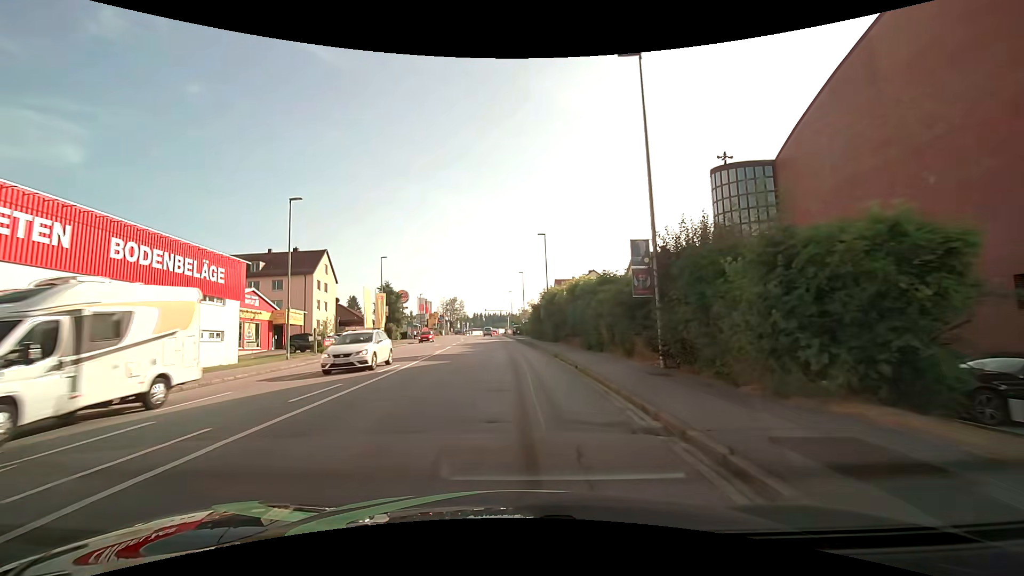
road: tertiary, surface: asphalt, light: Day
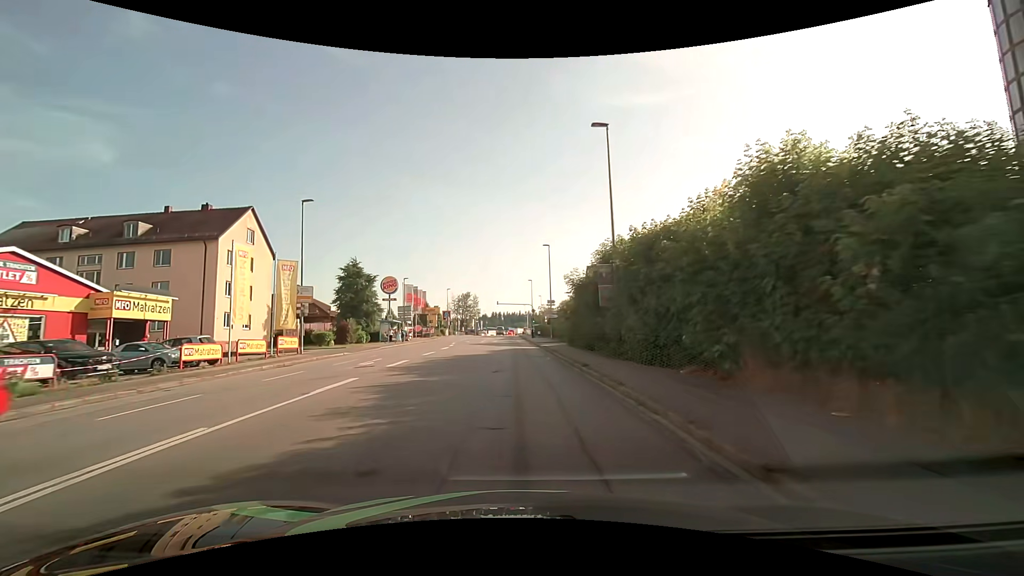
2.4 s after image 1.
(-0.6, +26.3) m; -3°
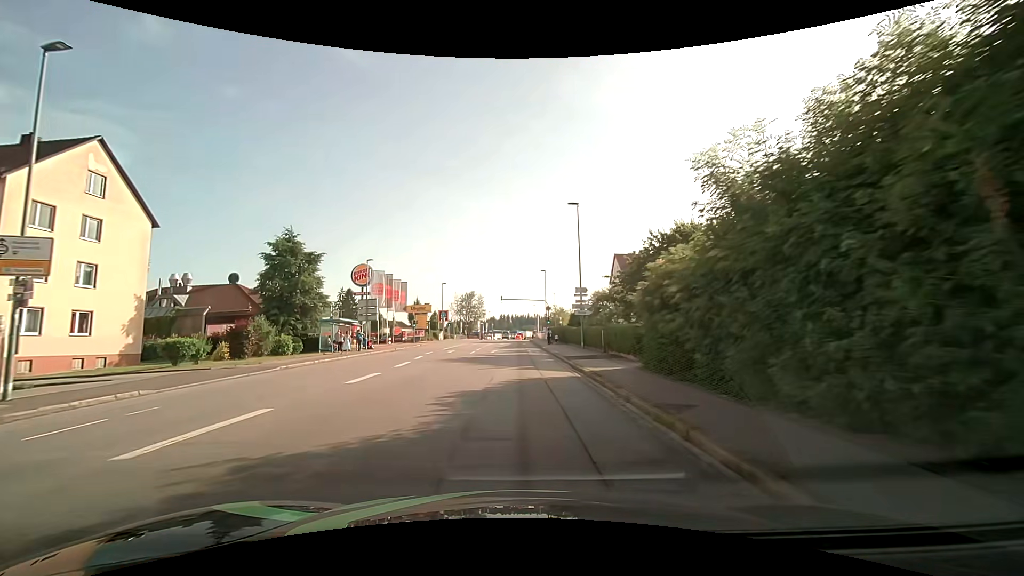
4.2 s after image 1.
(-0.2, +19.3) m; -1°
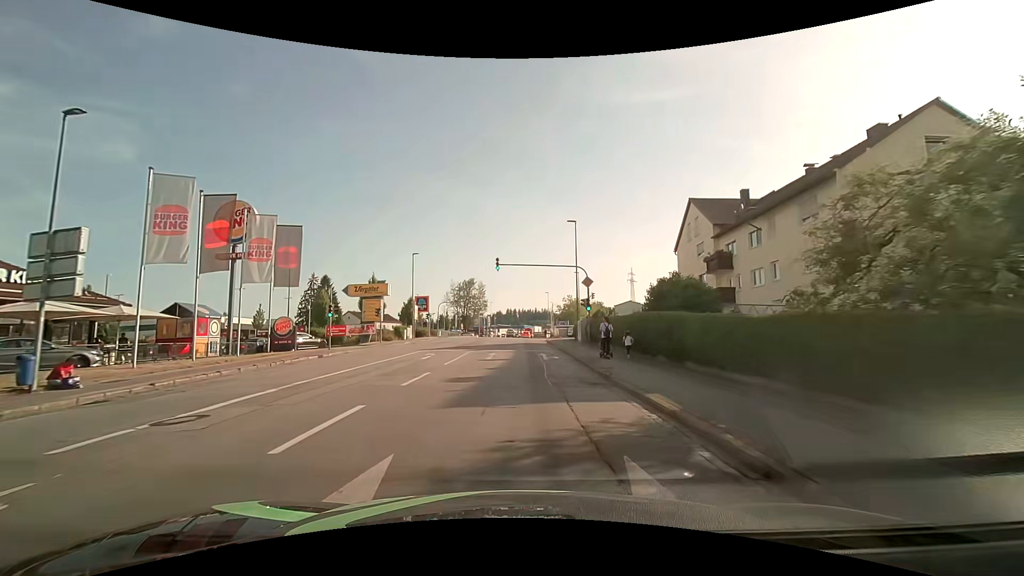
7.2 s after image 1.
(-0.3, +31.0) m; -1°
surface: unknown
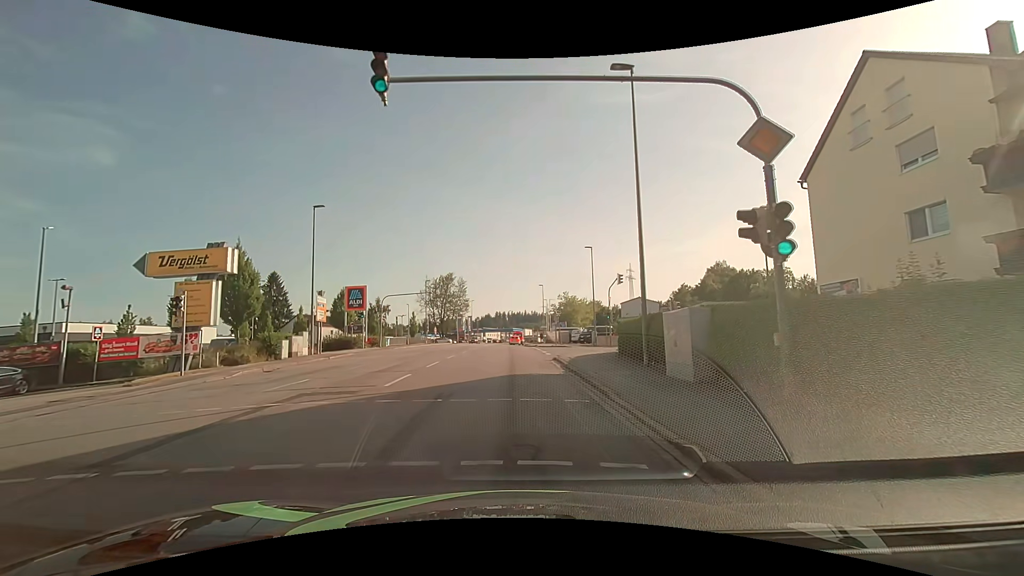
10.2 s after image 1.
(+0.8, +25.4) m; +2°
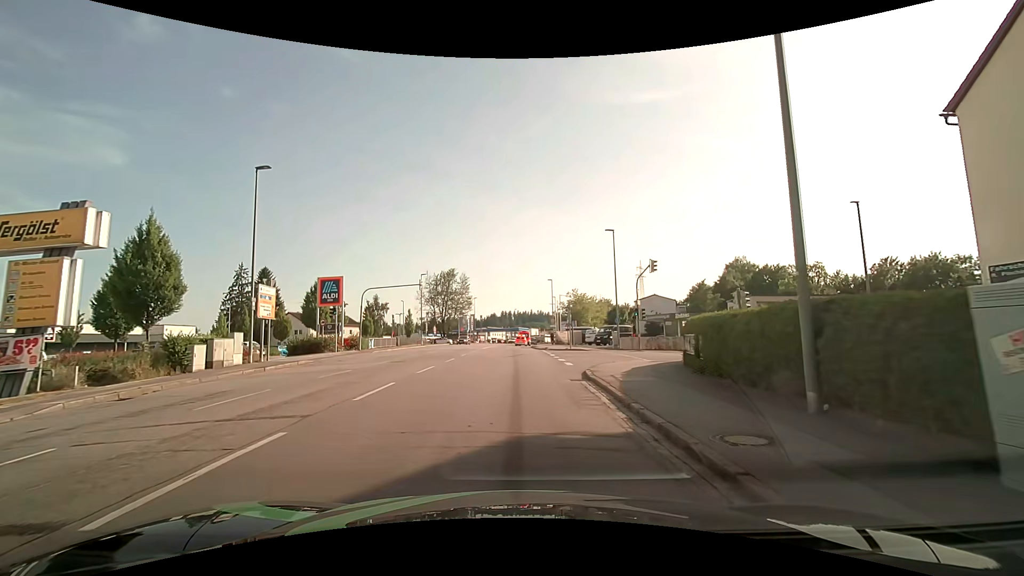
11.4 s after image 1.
(-0.1, +8.5) m; -1°
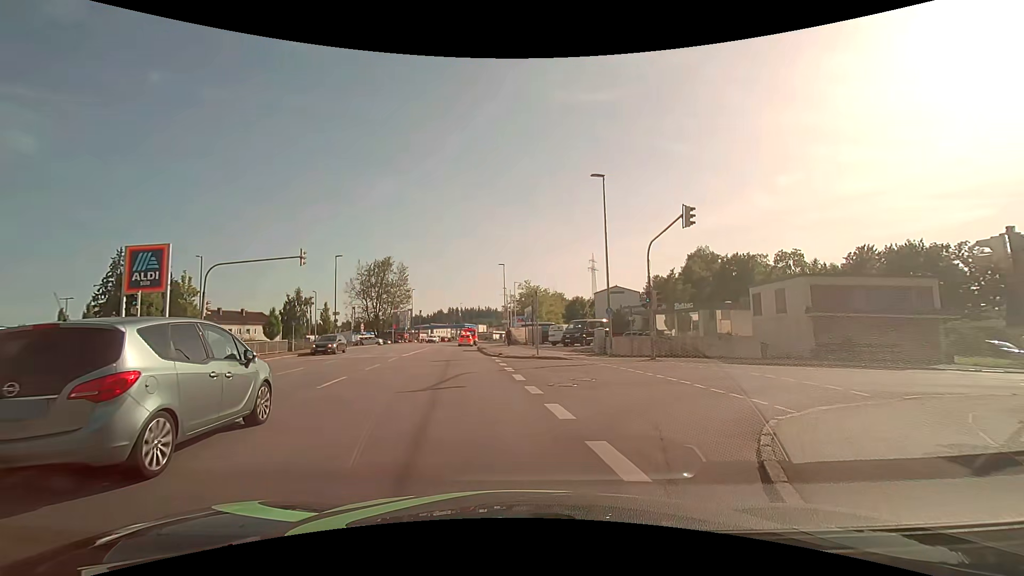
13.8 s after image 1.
(+0.3, +14.7) m; +6°
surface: asphalt
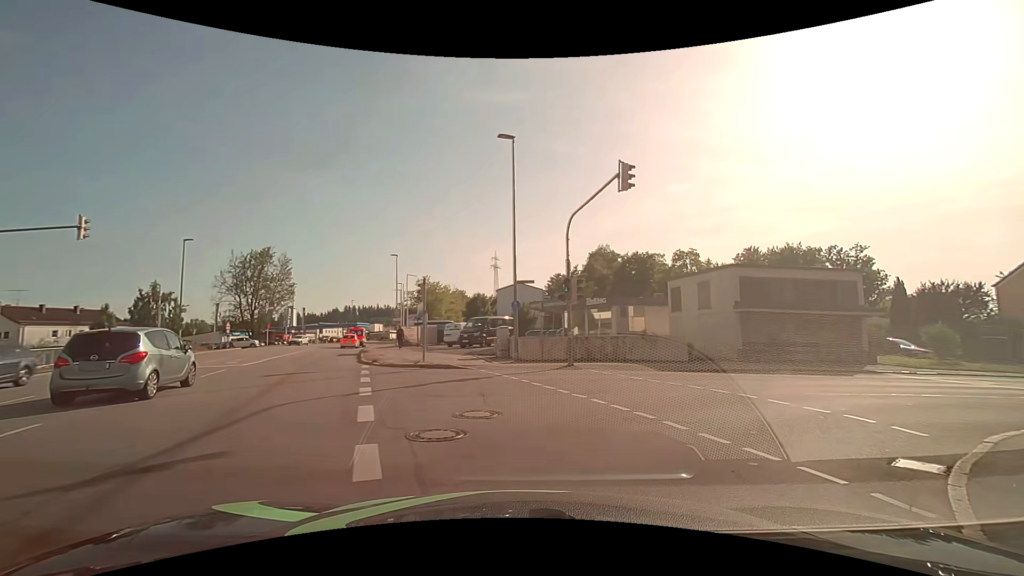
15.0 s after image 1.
(+0.4, +5.8) m; +11°
(+4, +9) (+13, +13) (+22, +16) (+32, +18) (+42, +20) (+52, +22) (+62, +23) (+72, +25) (+81, +27) (+91, +29) m
